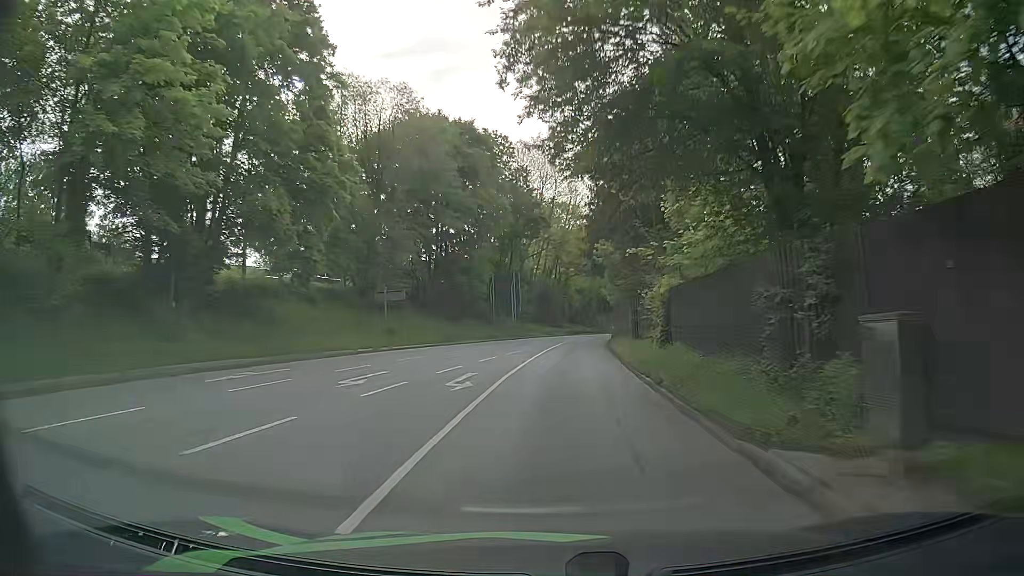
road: primary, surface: asphalt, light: Day
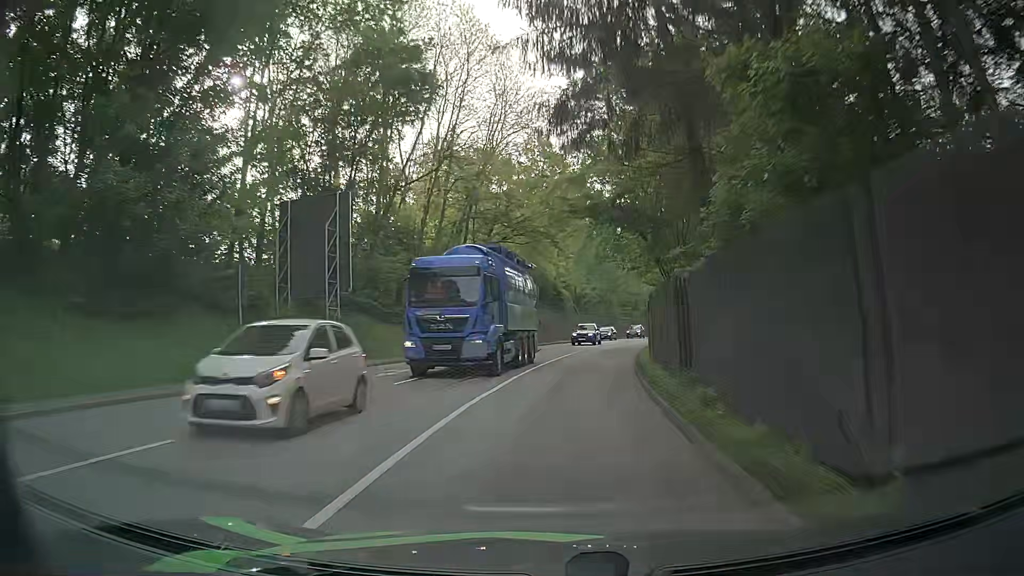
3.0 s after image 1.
(+2.1, +43.5) m; +6°
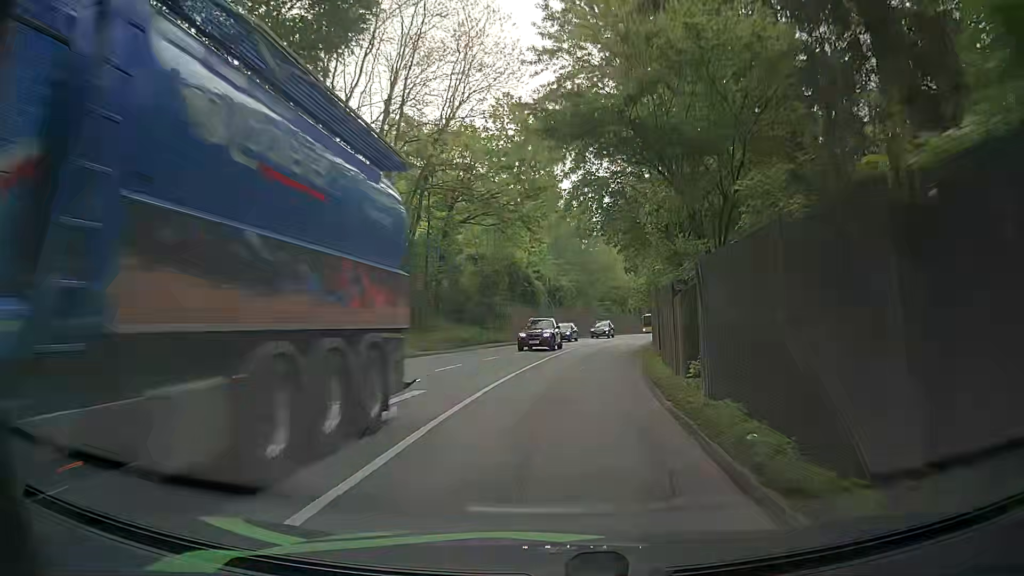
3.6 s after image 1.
(+0.1, +8.7) m; +1°
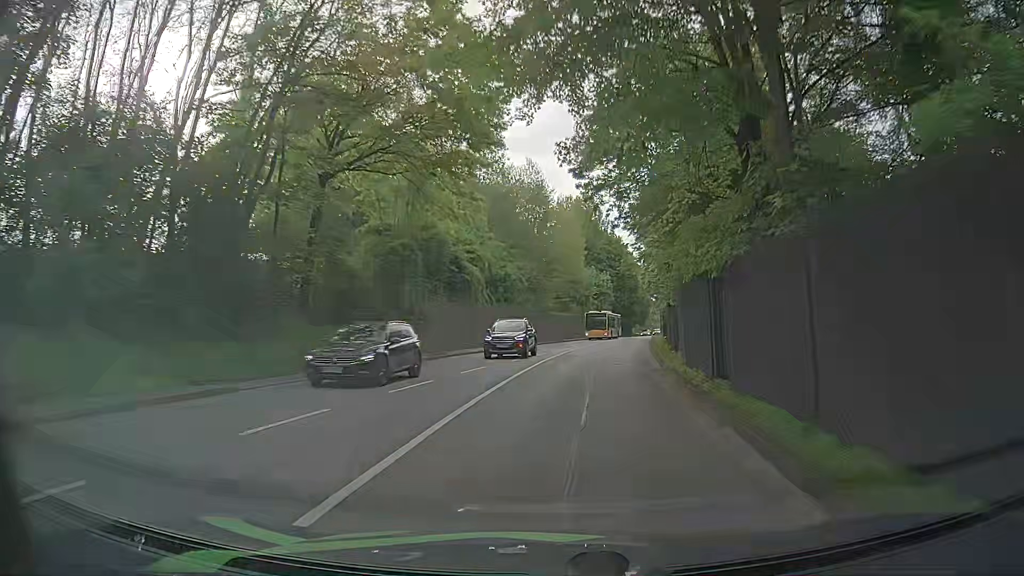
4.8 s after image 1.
(+0.8, +17.8) m; +4°
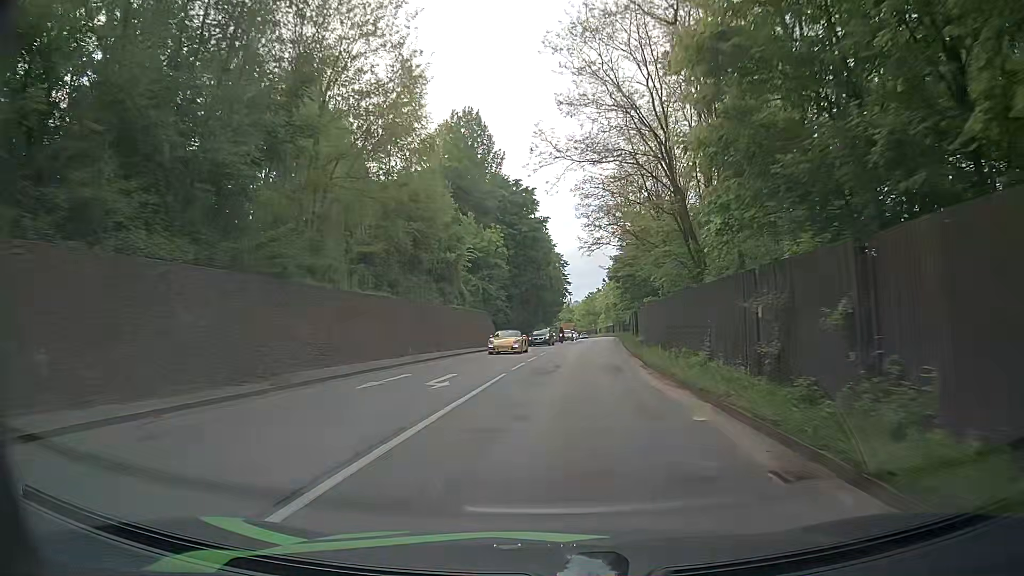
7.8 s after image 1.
(+4.9, +47.9) m; +9°
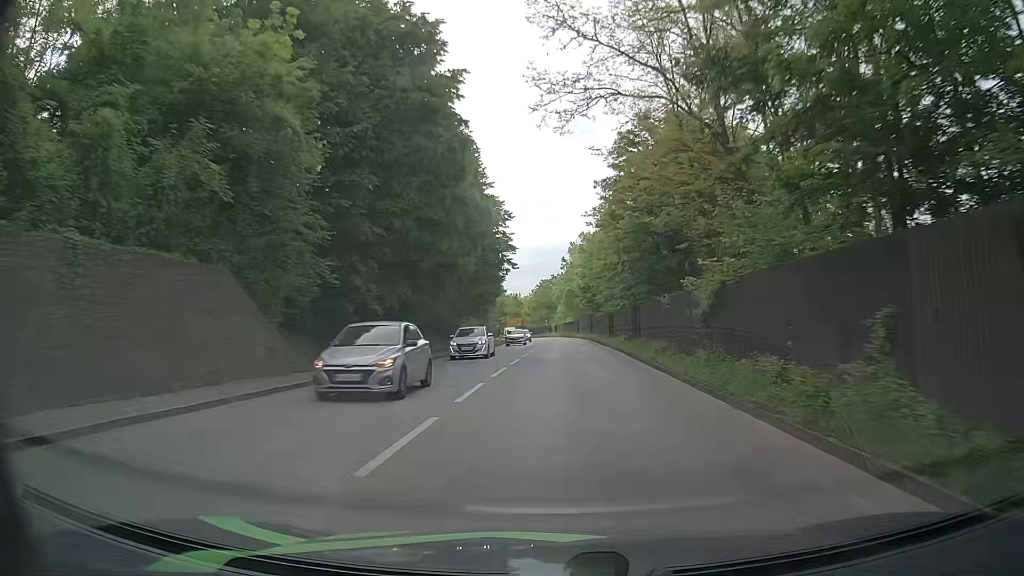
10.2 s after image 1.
(+1.5, +39.7) m; +5°
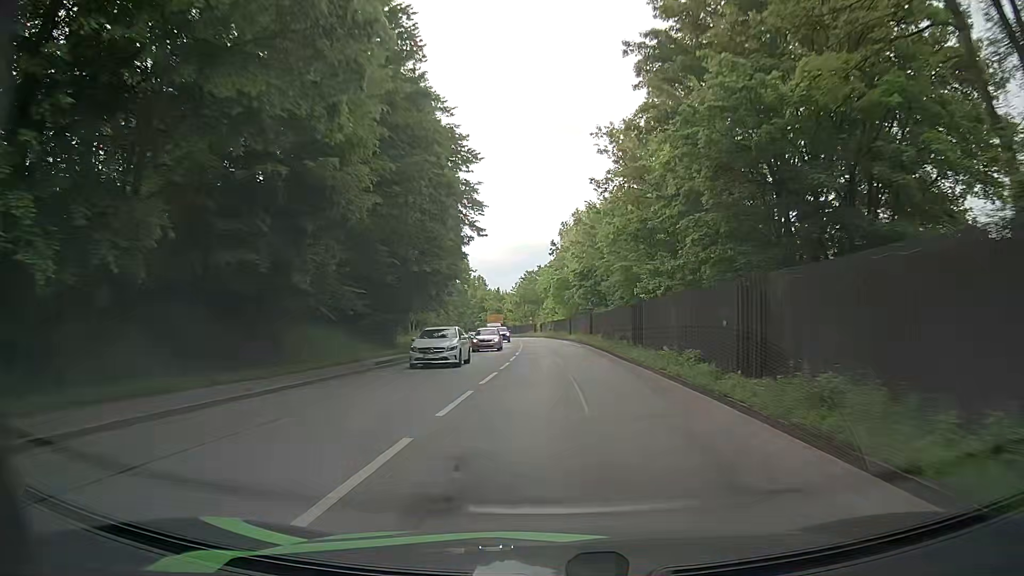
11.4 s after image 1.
(+0.1, +20.0) m; +1°
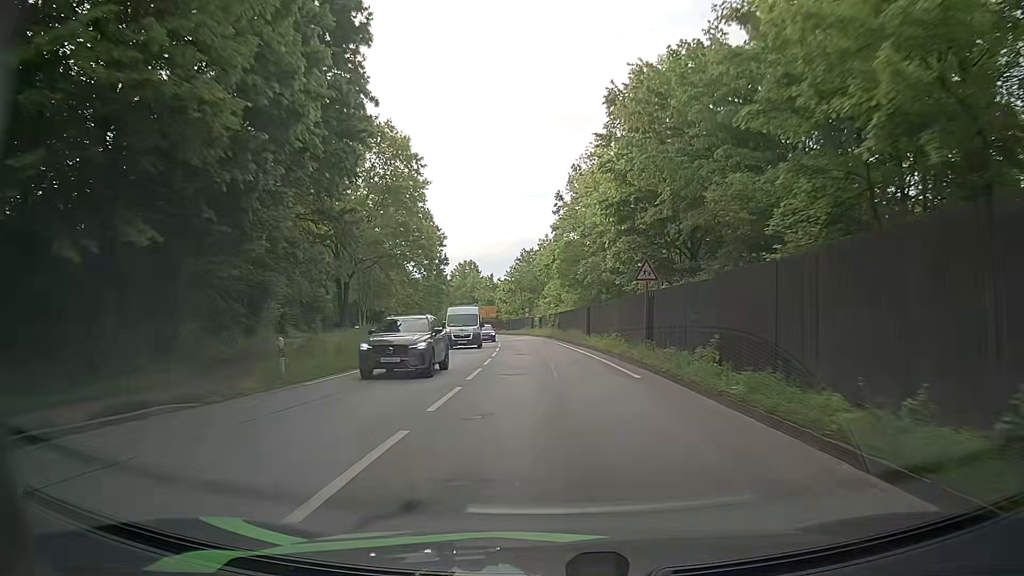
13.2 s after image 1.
(+0.4, +29.7) m; 0°
(0, +10) (0, +20) (-1, +30) (-1, +40) (-2, +50) (-3, +60) (-4, +70) (-5, +80) (-7, +90) (-9, +99) m
